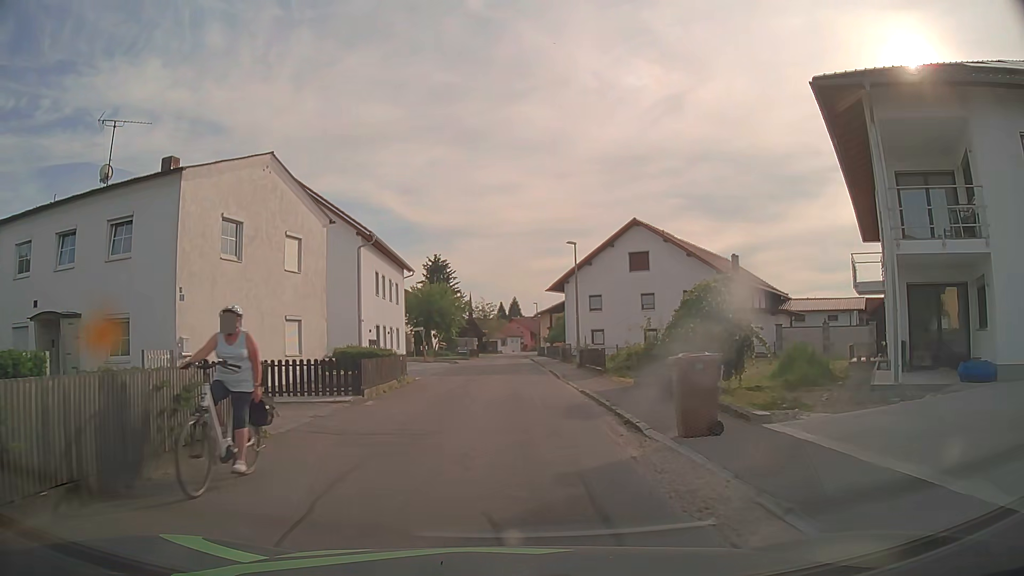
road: residential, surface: asphalt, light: Day
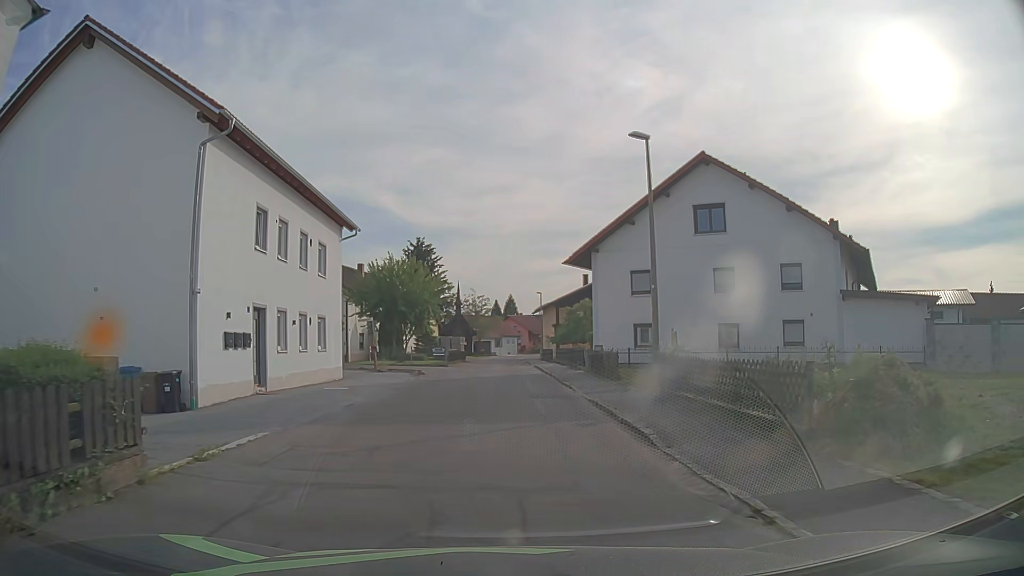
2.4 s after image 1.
(-0.1, +17.8) m; 0°
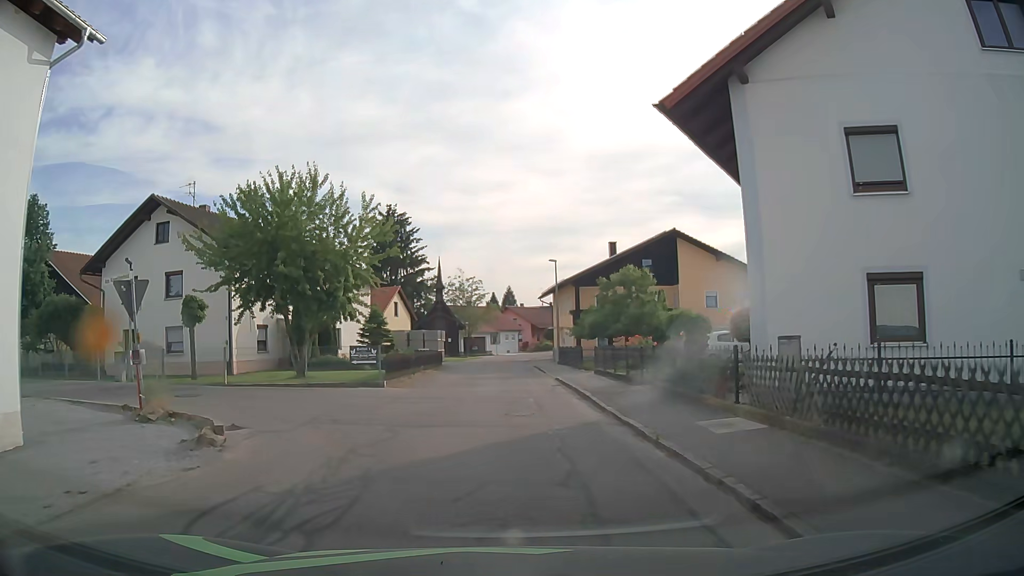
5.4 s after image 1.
(+0.1, +21.5) m; 0°
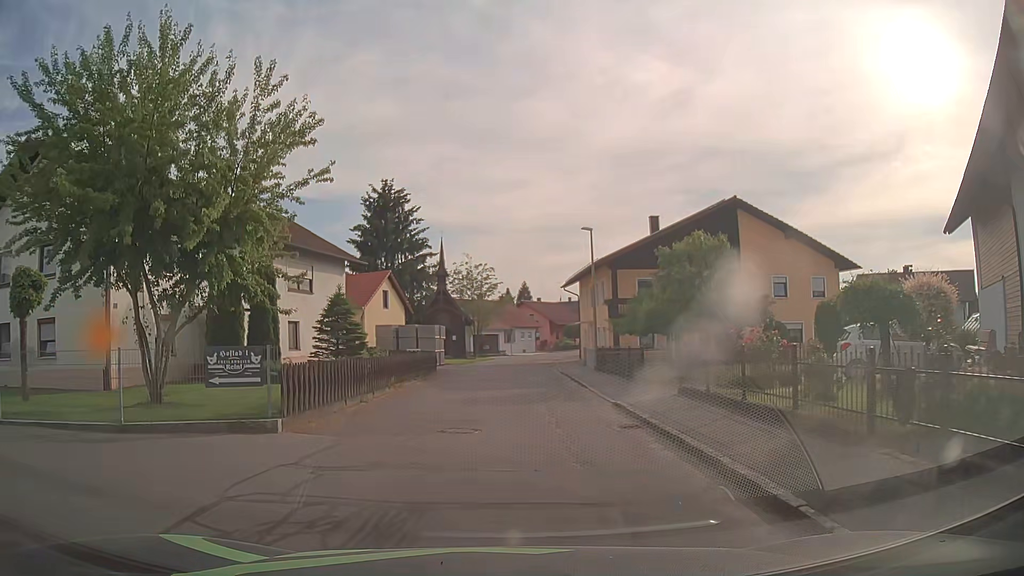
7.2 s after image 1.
(-0.2, +10.8) m; -2°
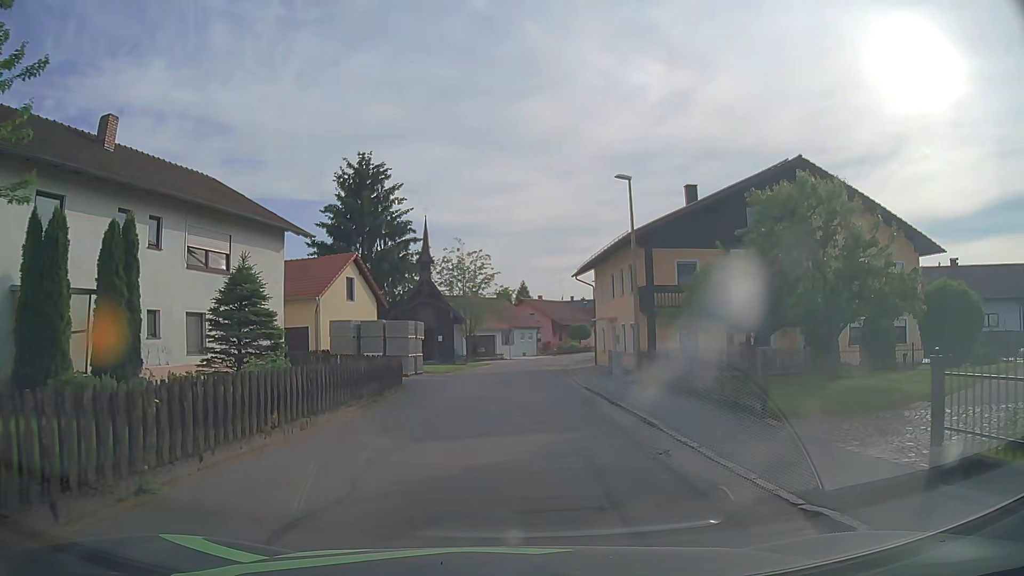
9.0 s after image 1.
(0.0, +9.6) m; +1°
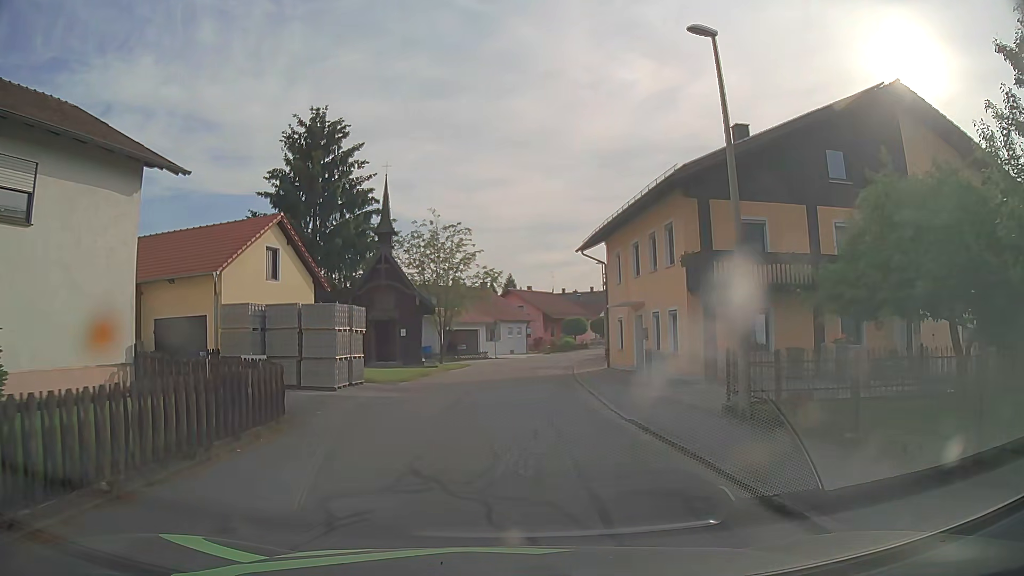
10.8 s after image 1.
(+0.1, +10.1) m; +1°
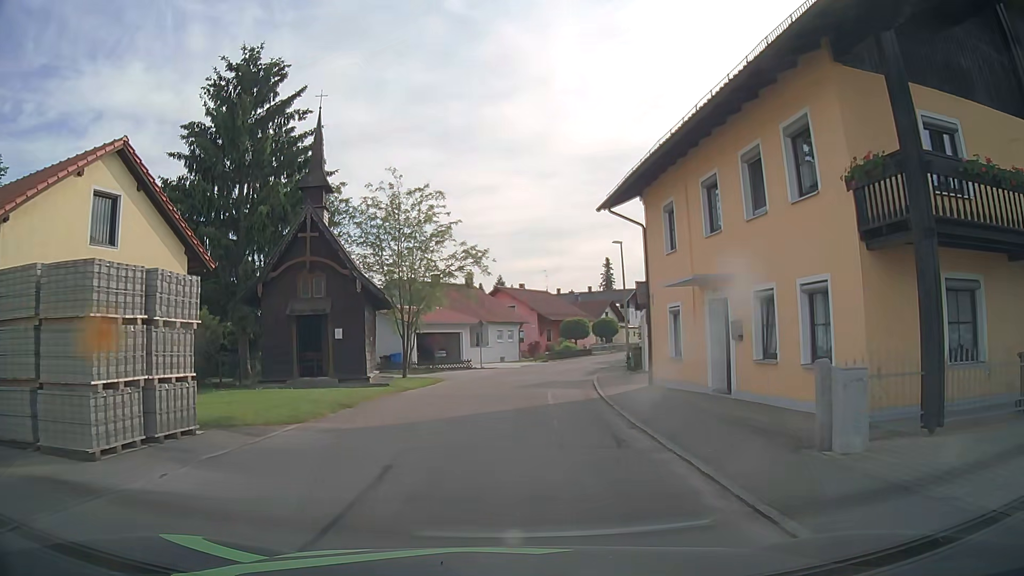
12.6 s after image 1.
(0.0, +10.9) m; +2°
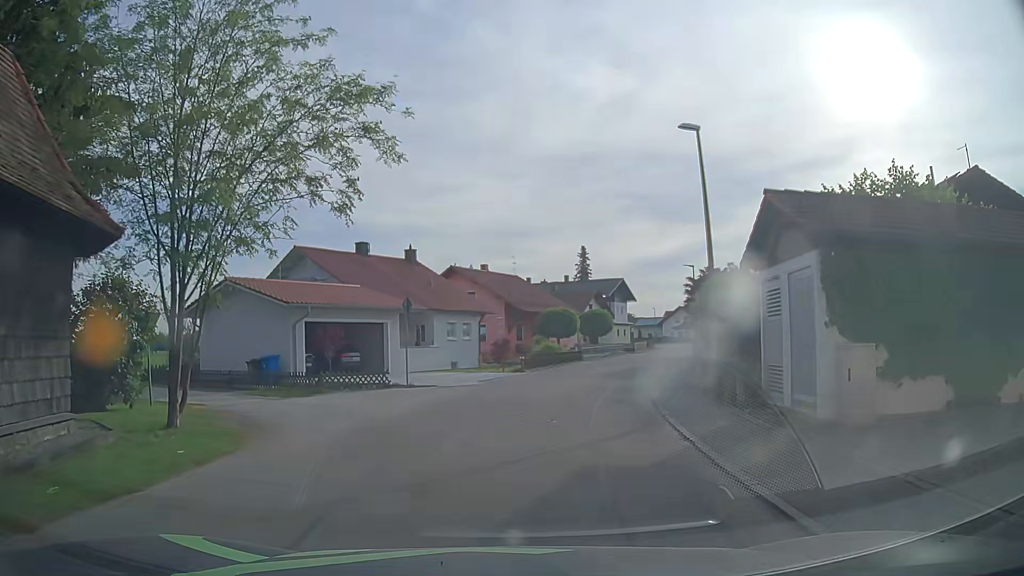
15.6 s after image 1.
(0.0, +18.2) m; +1°
(0, +10) (+2, +20) (+4, +30) (+7, +39) (+11, +49) (+14, +58) (+17, +67) (+20, +77) (+23, +87) (+24, +96) m
